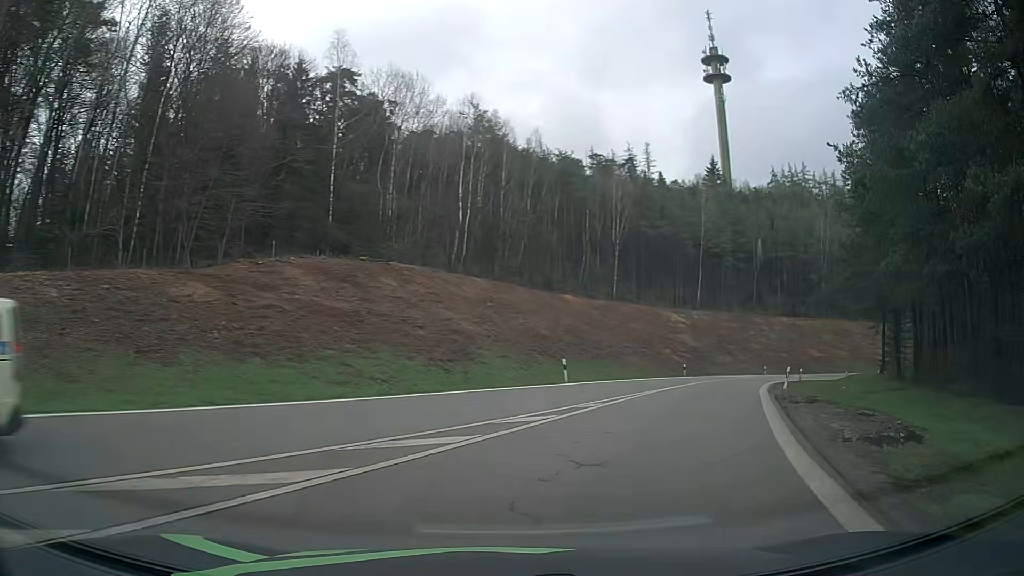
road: motorway_link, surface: asphalt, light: Day
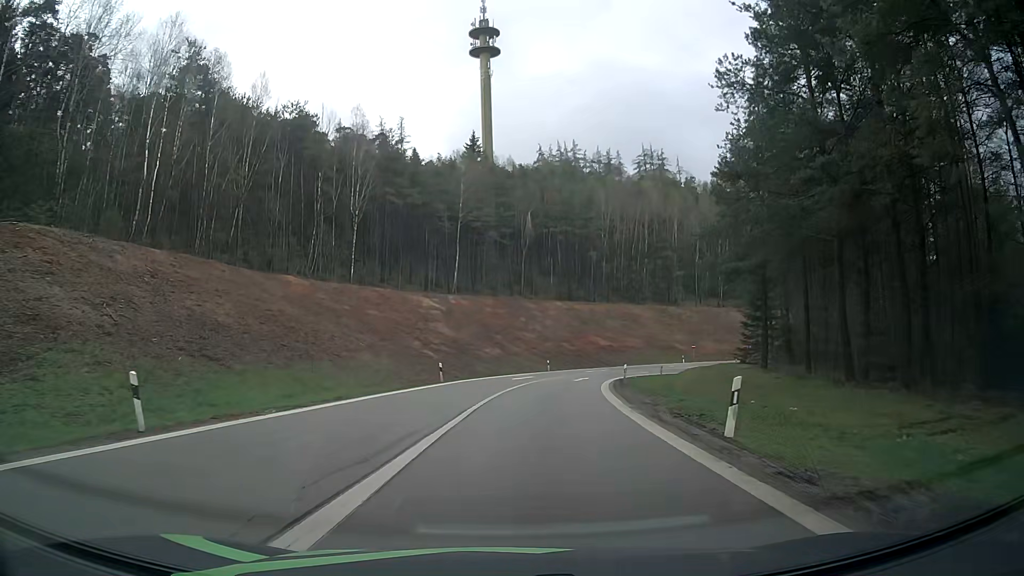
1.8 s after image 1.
(+4.6, +18.7) m; +22°
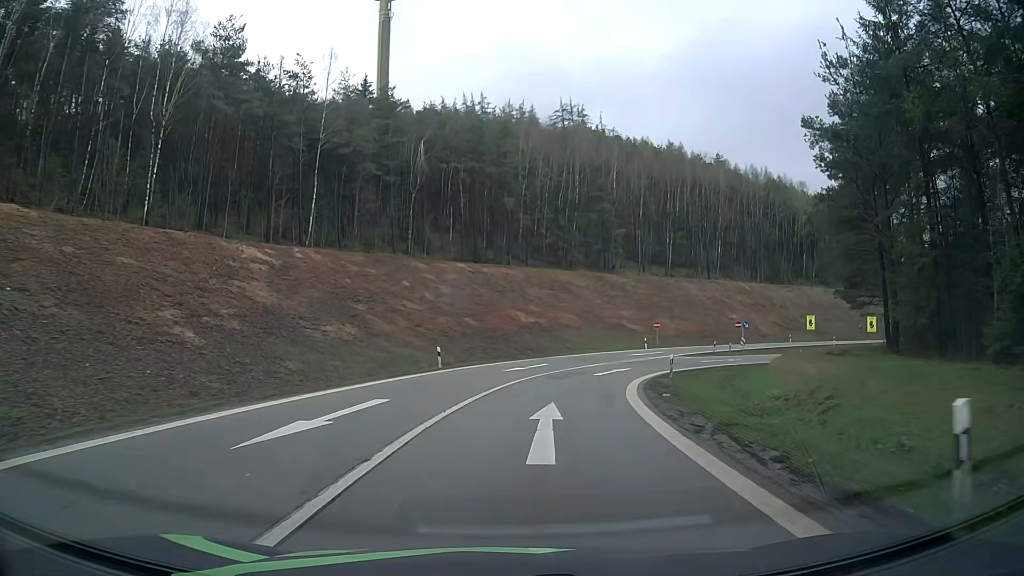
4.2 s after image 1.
(+2.2, +31.7) m; +8°
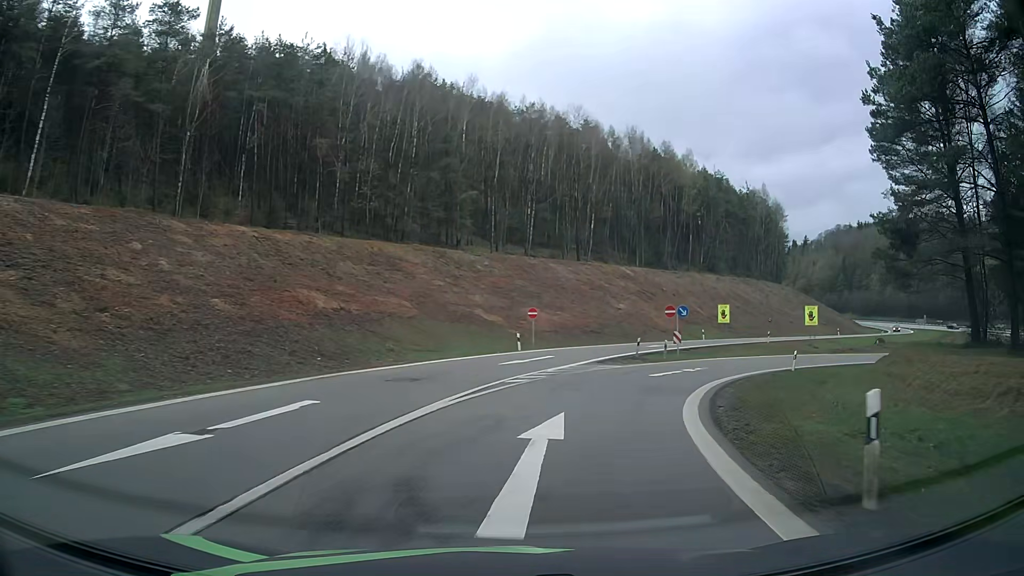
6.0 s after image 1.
(+2.3, +24.6) m; +13°
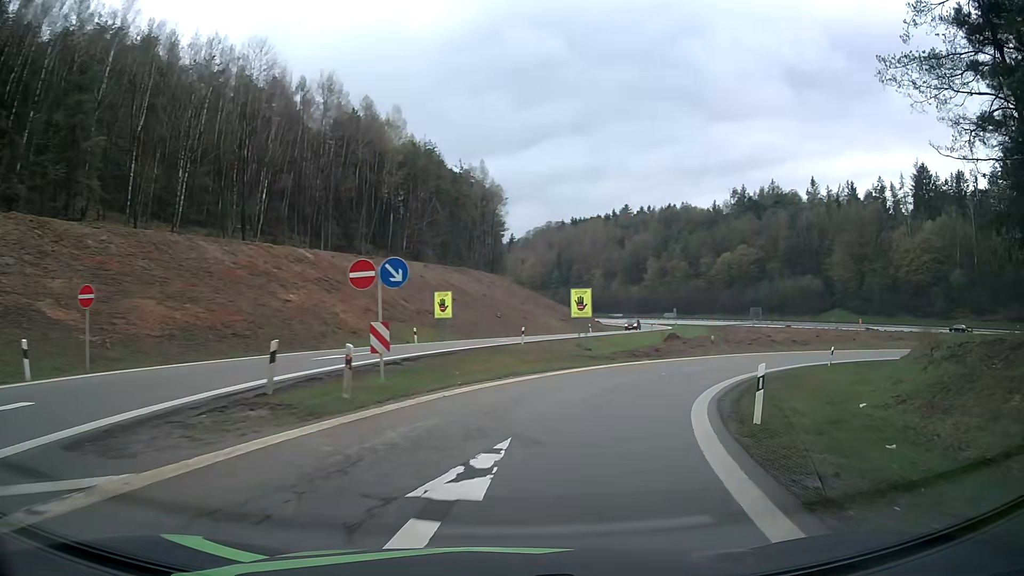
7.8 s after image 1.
(+5.2, +23.2) m; +26°
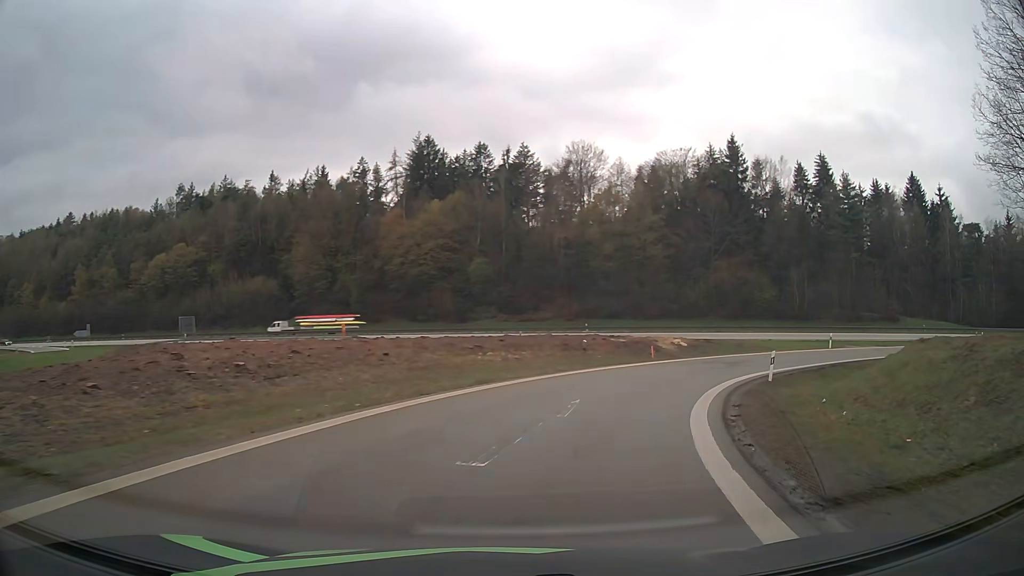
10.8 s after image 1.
(+14.7, +34.8) m; +47°
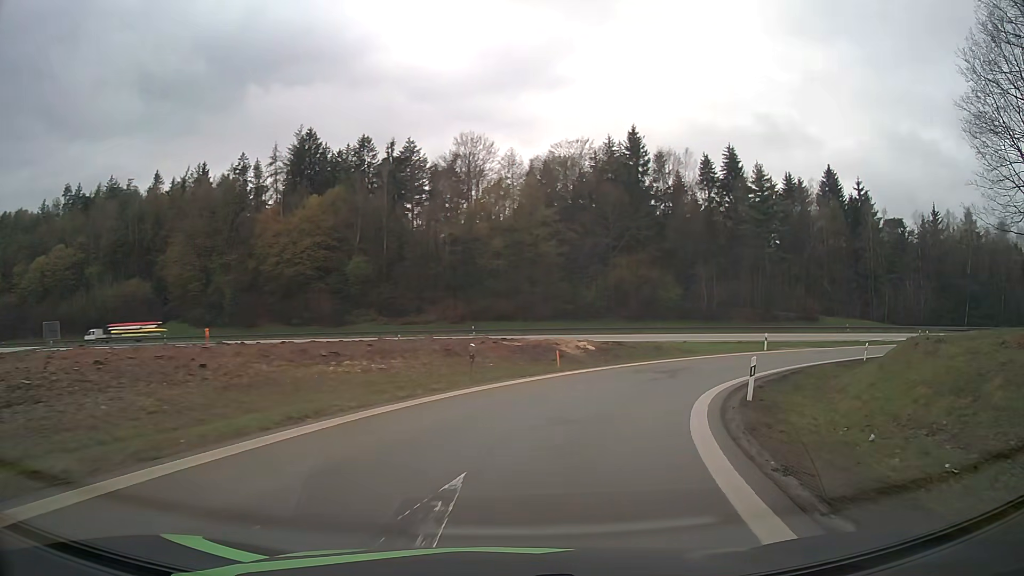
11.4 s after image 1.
(+0.6, +8.0) m; +9°
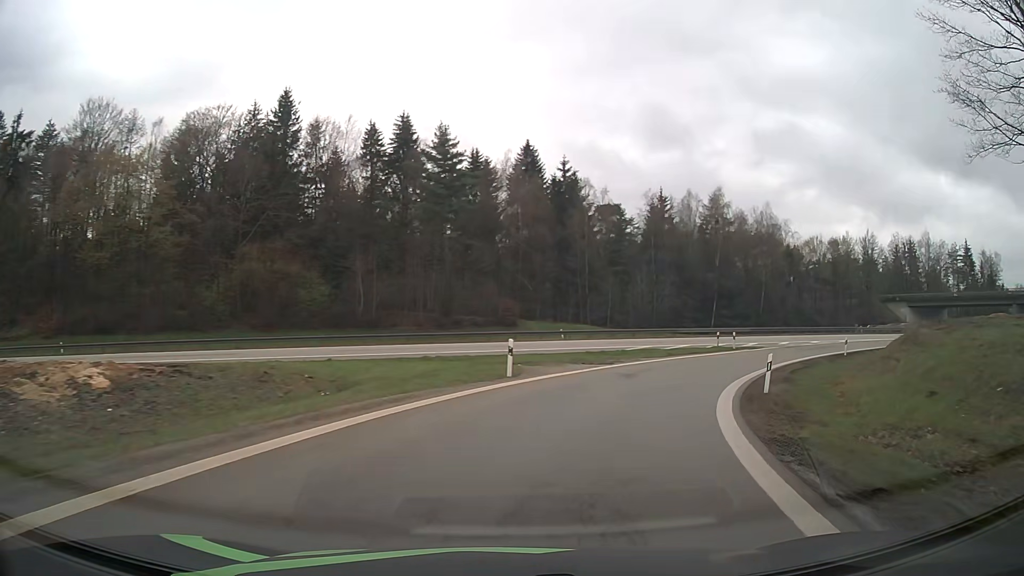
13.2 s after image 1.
(+6.2, +23.7) m; +29°
(+1, +10) (+4, +19) (+9, +28) (+15, +36) (+23, +43) (+31, +48) (+40, +53) (+49, +57) (+58, +60) (+68, +64) m
